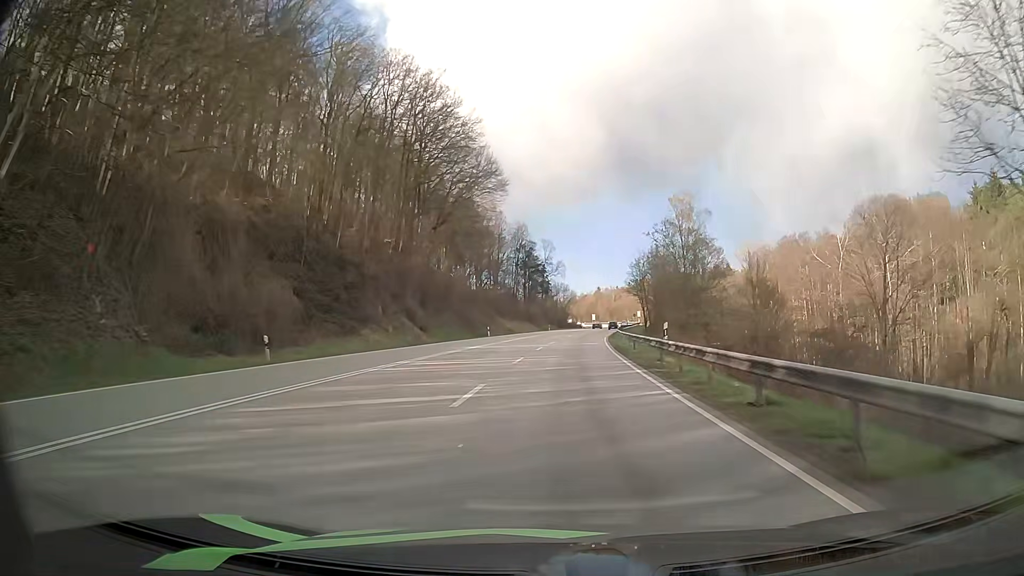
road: primary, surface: asphalt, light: Day
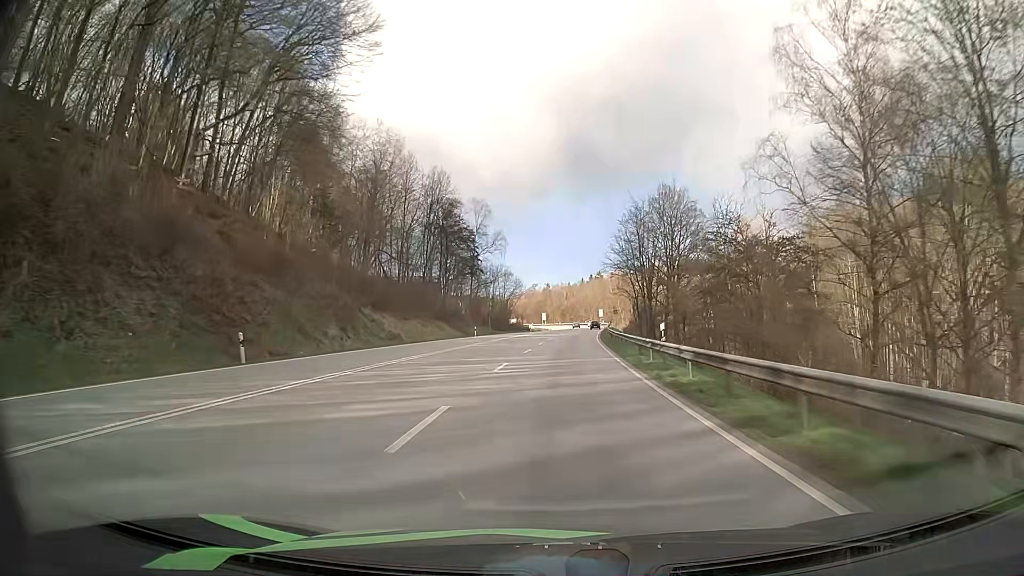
(+2.1, +51.5) m; +5°
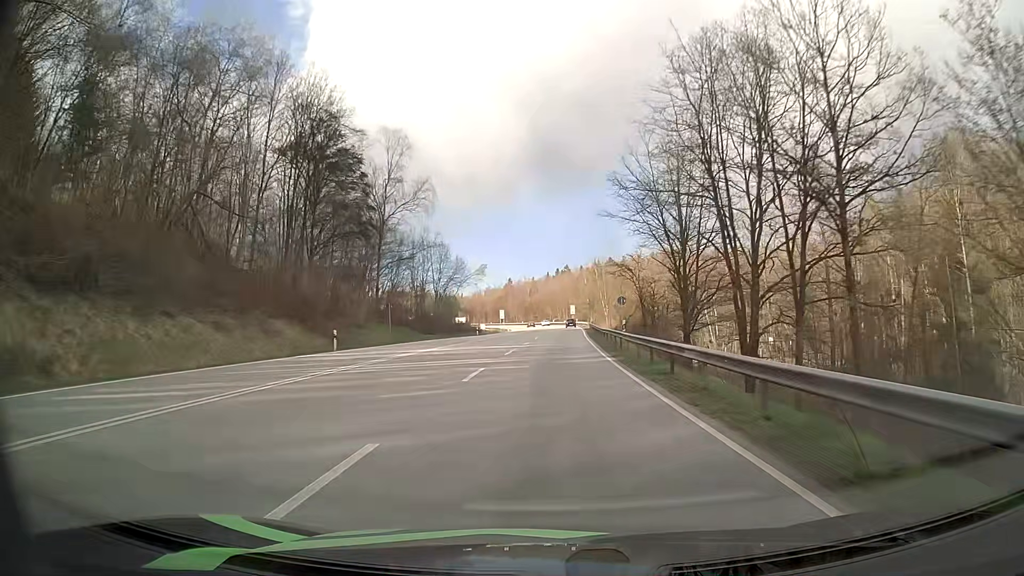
(+1.1, +39.2) m; +3°
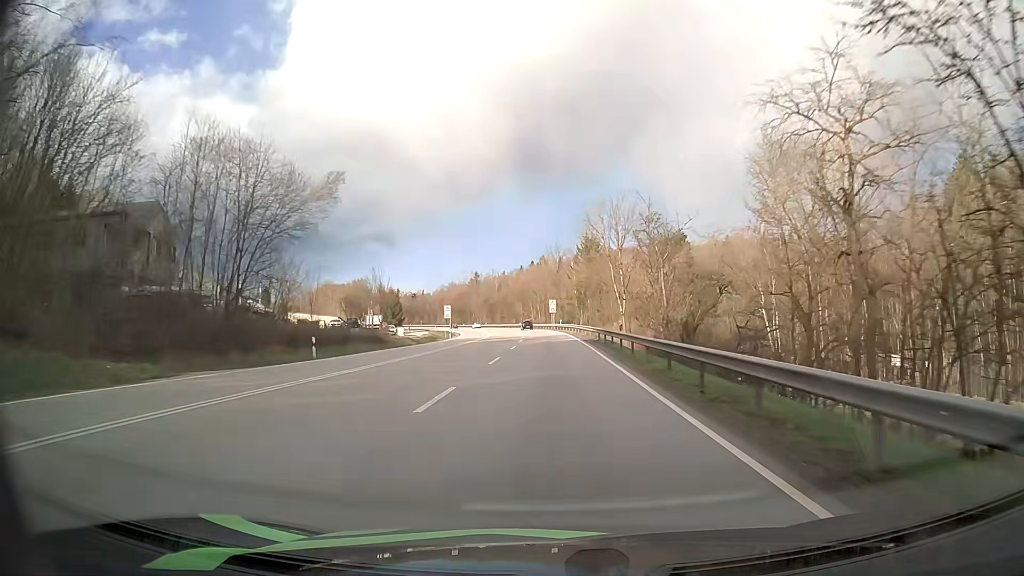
(+0.8, +52.3) m; +2°
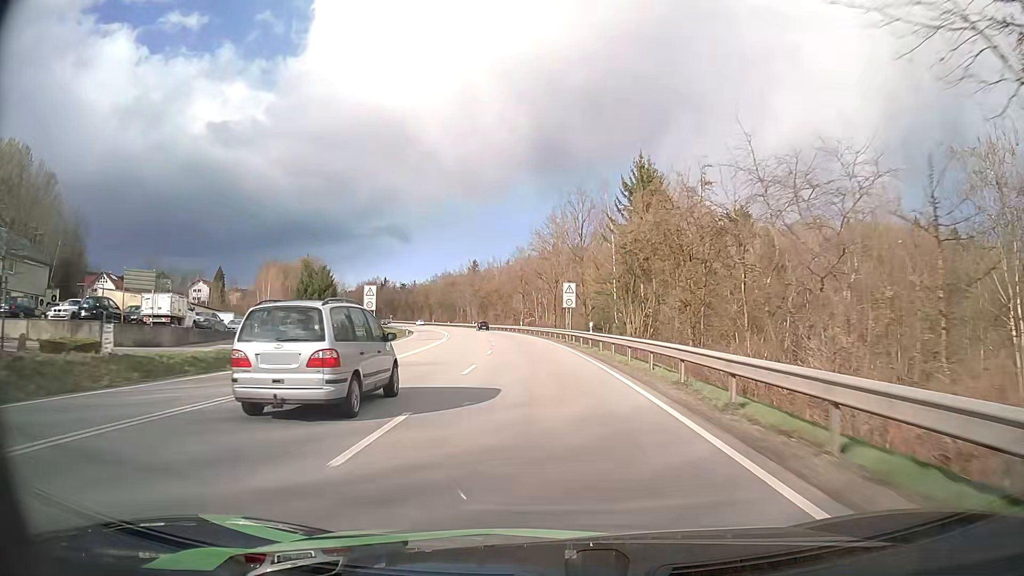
(0.0, +51.4) m; -1°
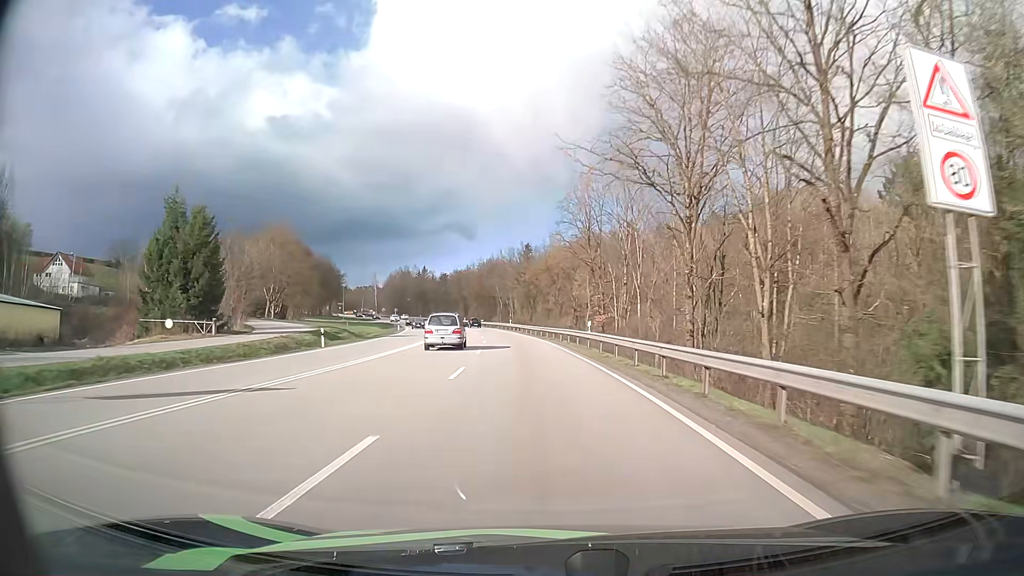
(-1.9, +49.9) m; -5°
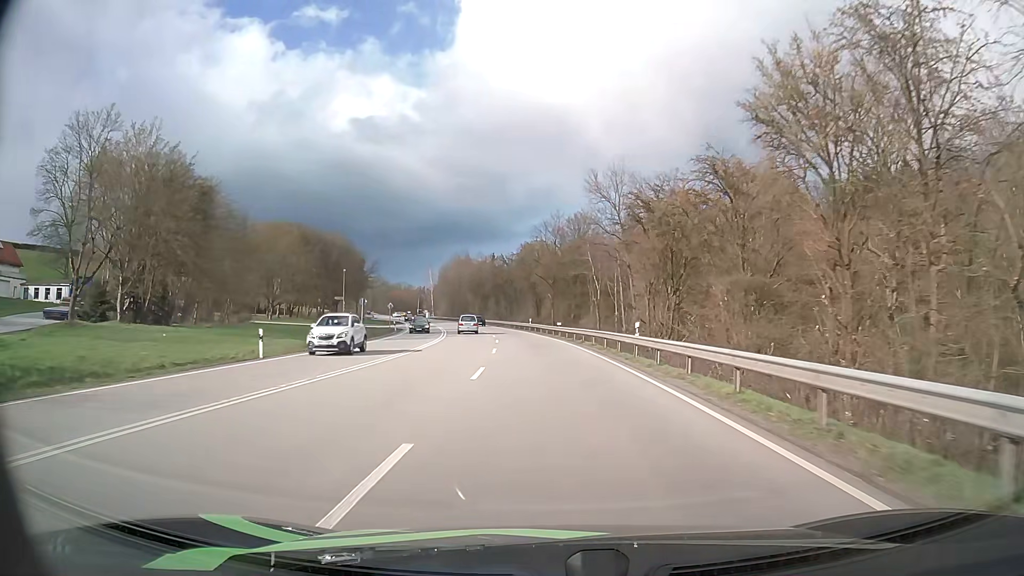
(-4.3, +60.2) m; -8°
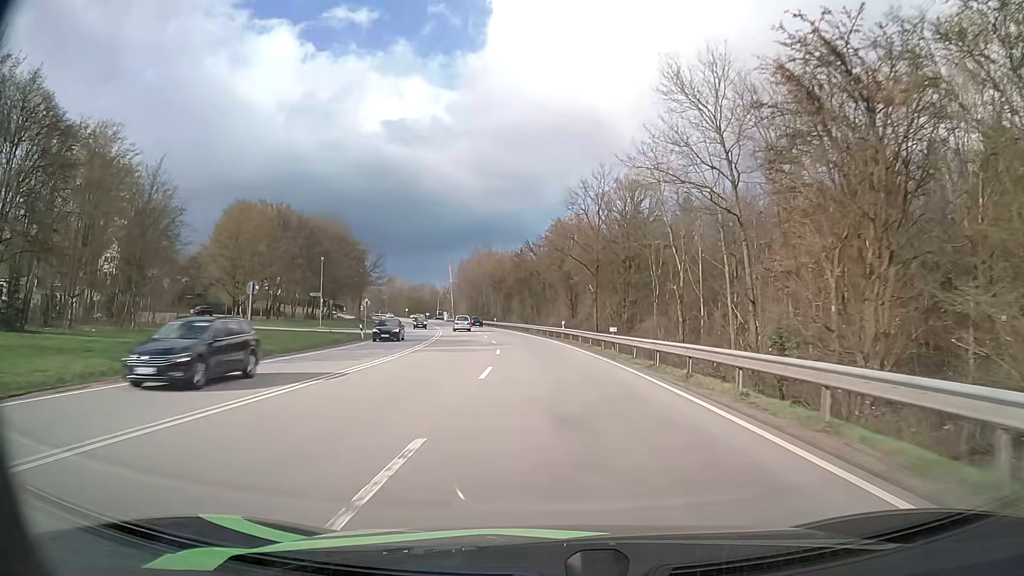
(-0.6, +23.6) m; -3°
(0, +10) (0, +20) (-1, +30) (-2, +40) (-3, +50) (-4, +60) (-6, +70) (-7, +80) (-9, +89) (-11, +99) m
